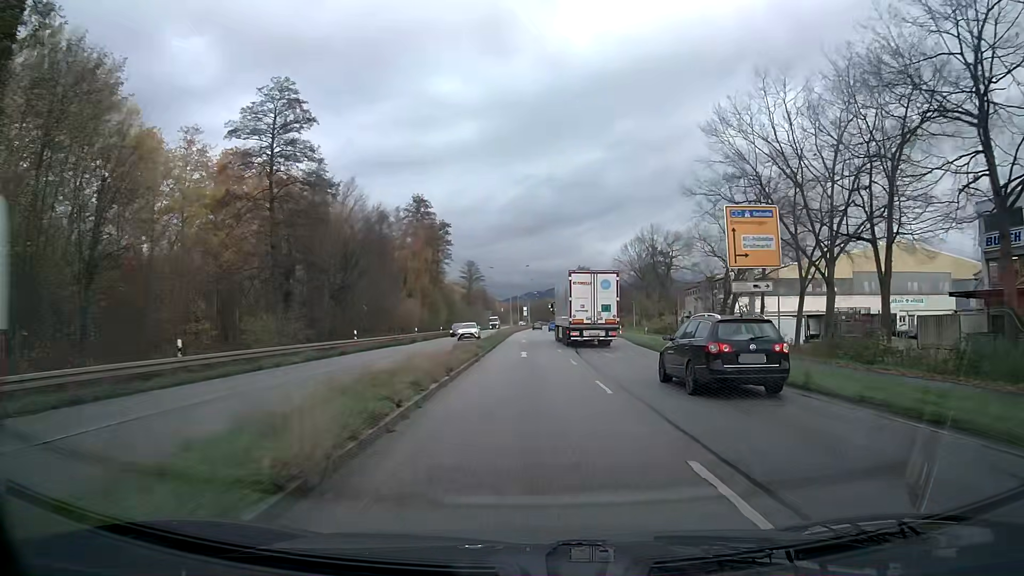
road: primary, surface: asphalt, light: Day
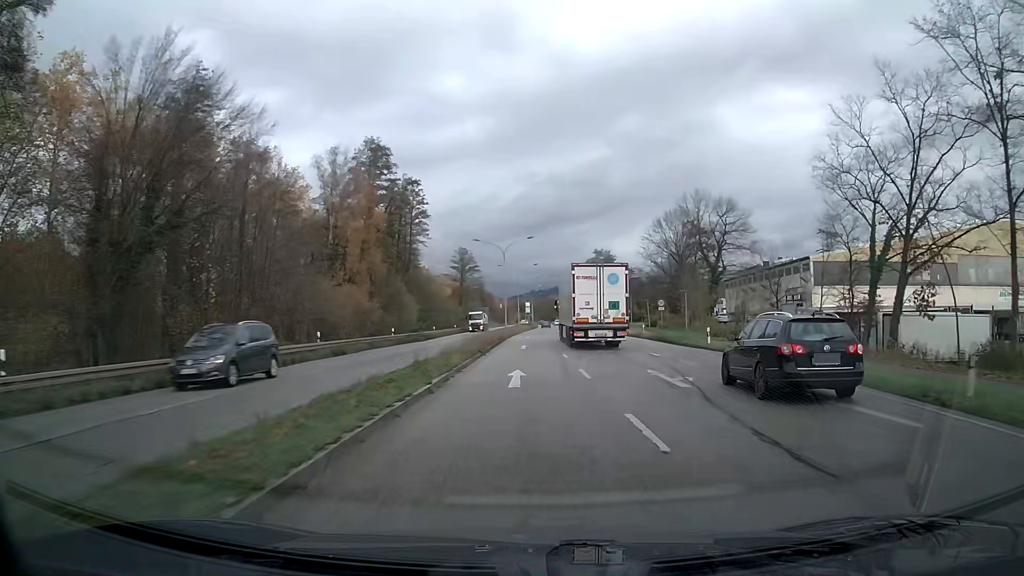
(-0.1, +32.4) m; 0°
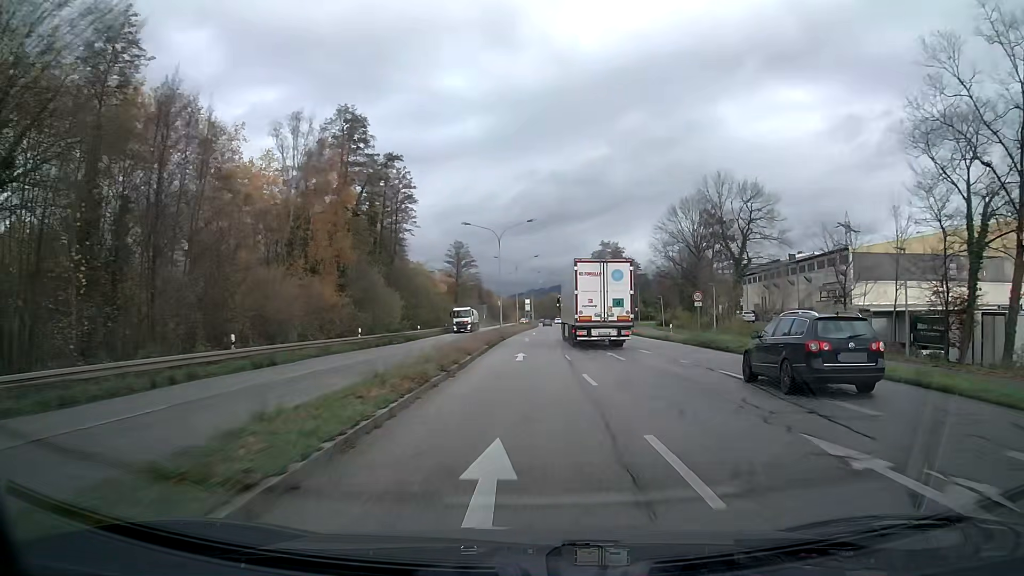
(0.0, +10.8) m; 0°
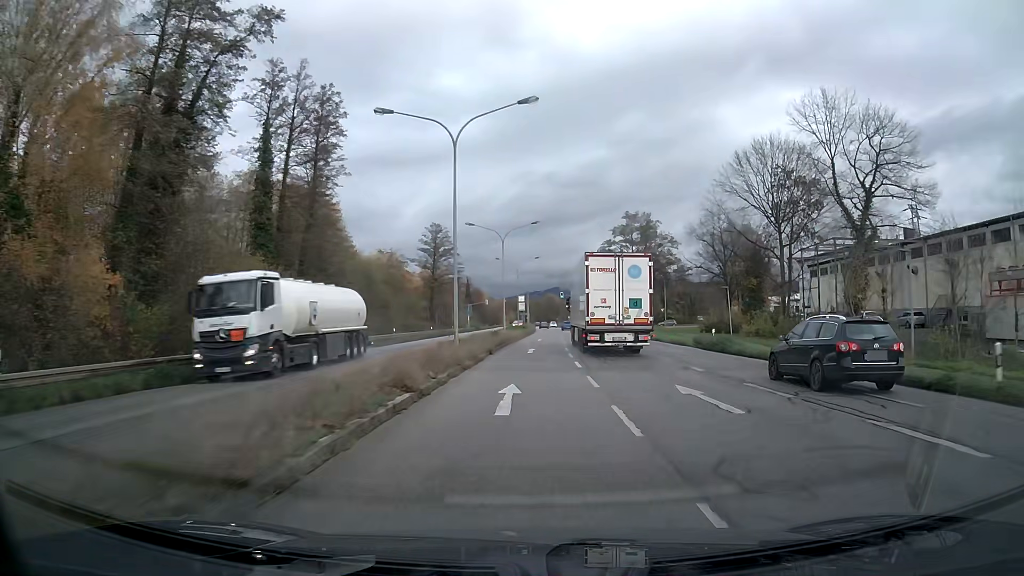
(+0.1, +32.7) m; +1°
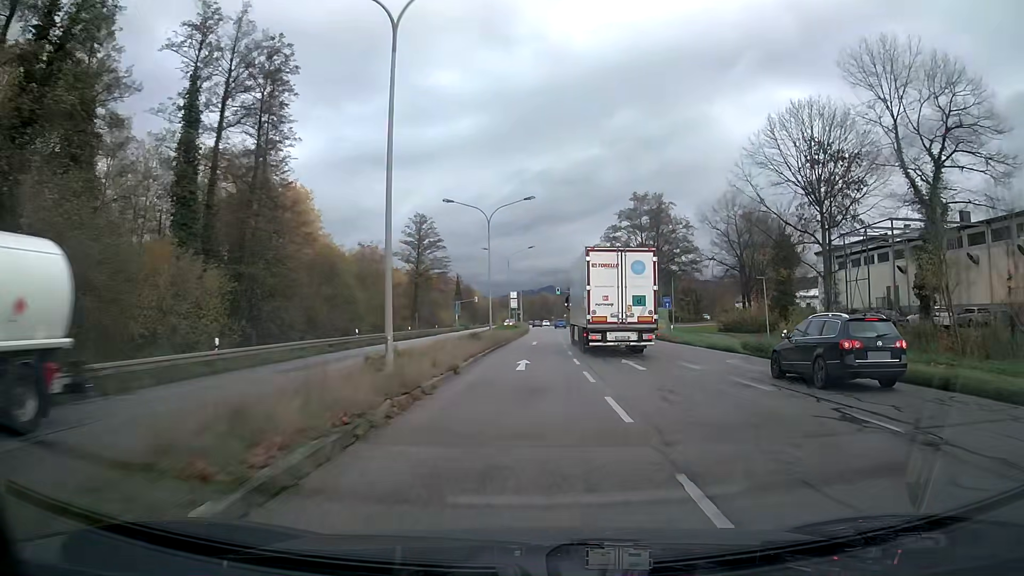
(0.0, +10.9) m; 0°
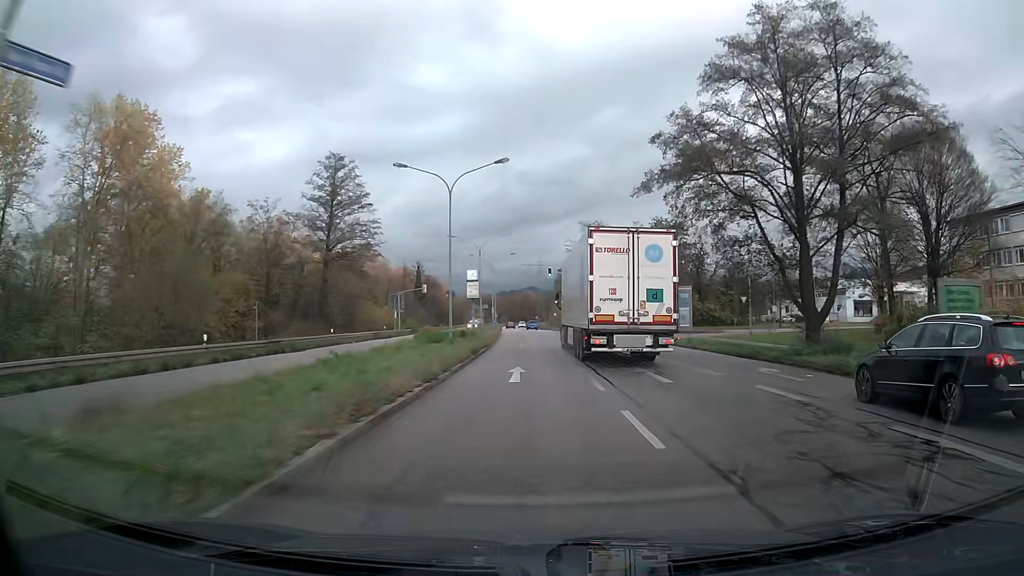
(+0.6, +43.4) m; +1°
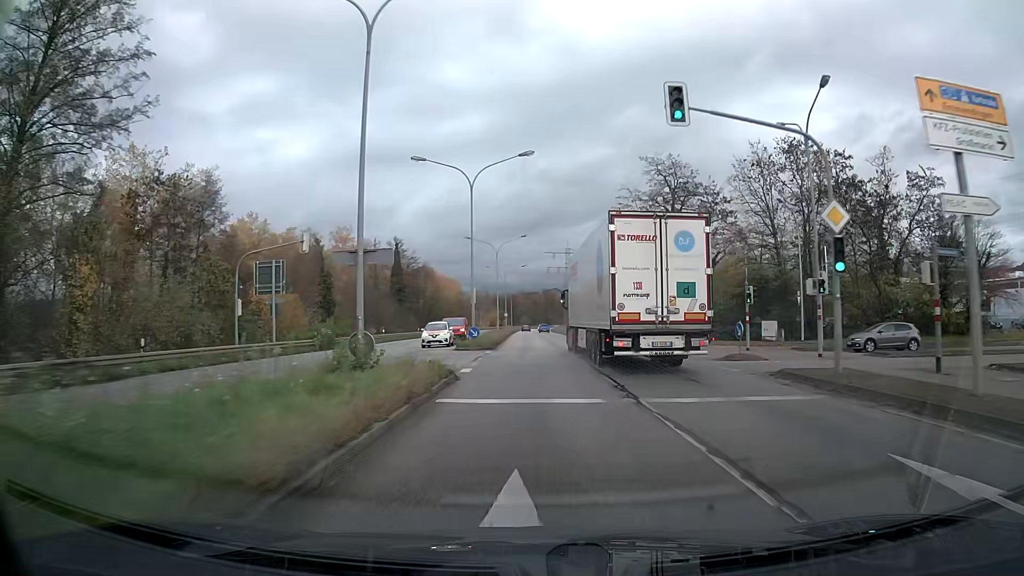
(-0.9, +52.7) m; -2°
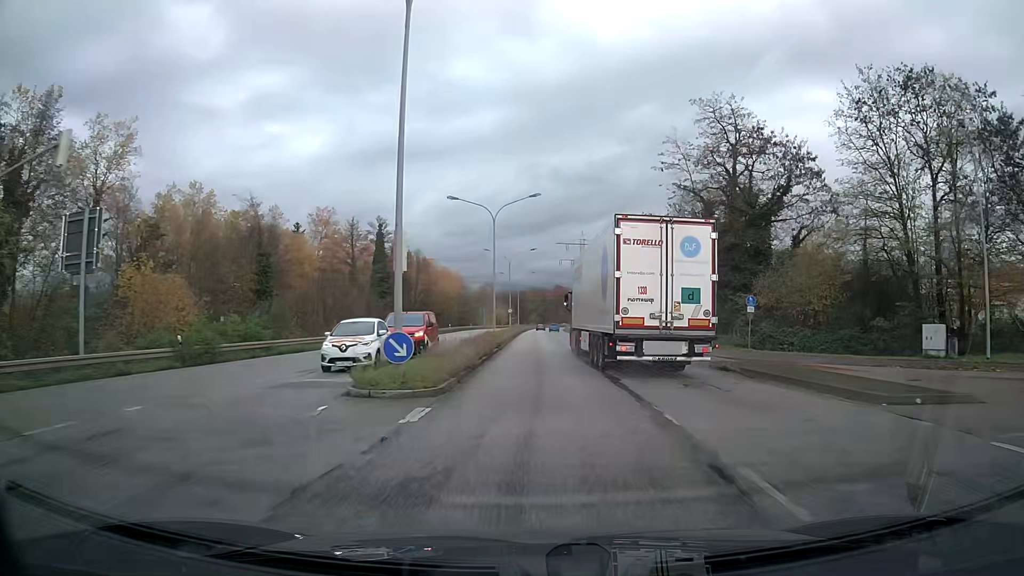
(-0.2, +20.9) m; -1°
(0, +10) (0, +20) (0, +30) (0, +40) (0, +50) (0, +60) (0, +70) (0, +80) (0, +90) (0, +100) m
